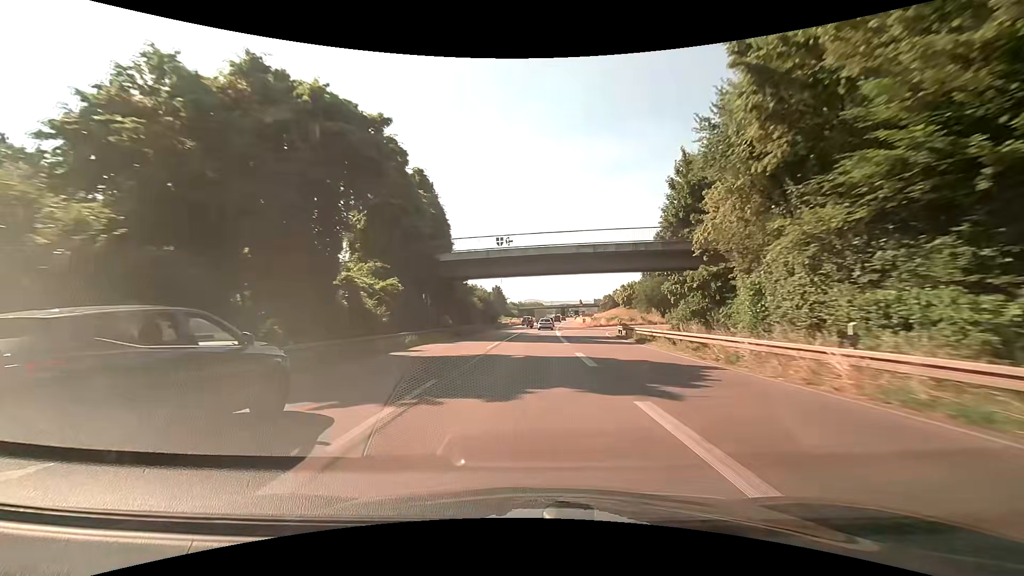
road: trunk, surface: asphalt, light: Day
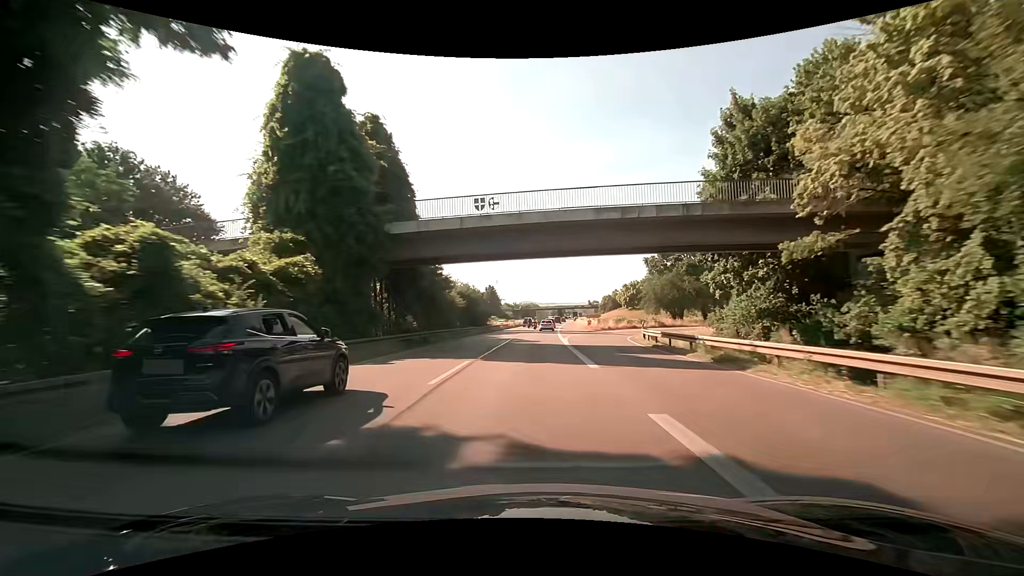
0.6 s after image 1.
(+0.1, +13.0) m; +1°
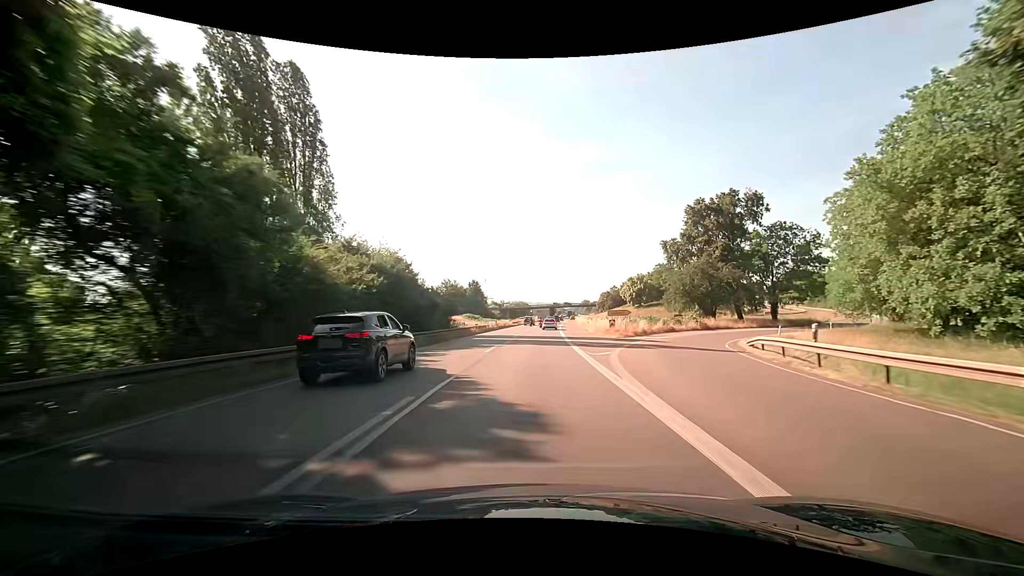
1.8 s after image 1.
(+0.2, +26.2) m; +1°
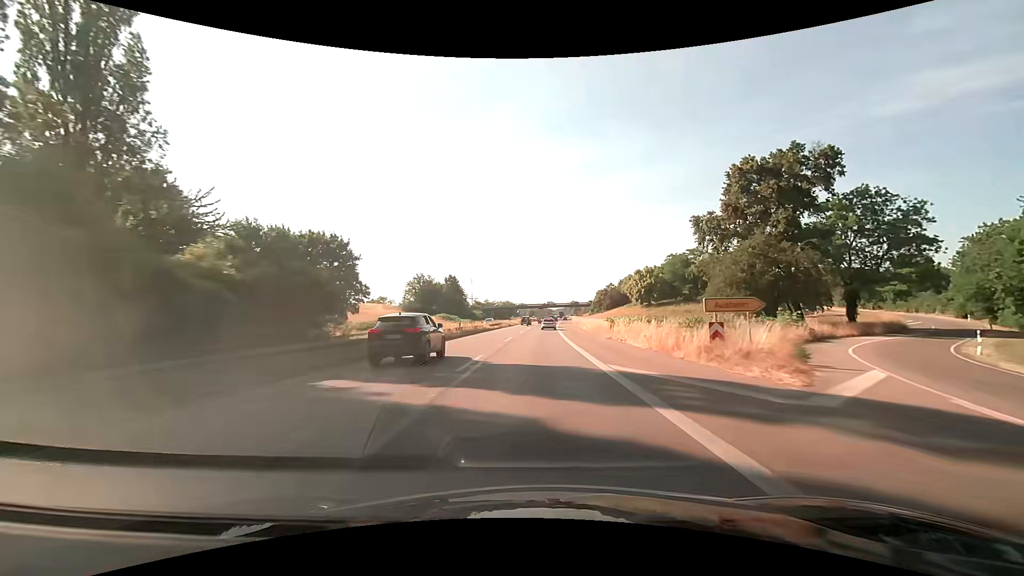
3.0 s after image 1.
(+0.3, +26.2) m; +2°
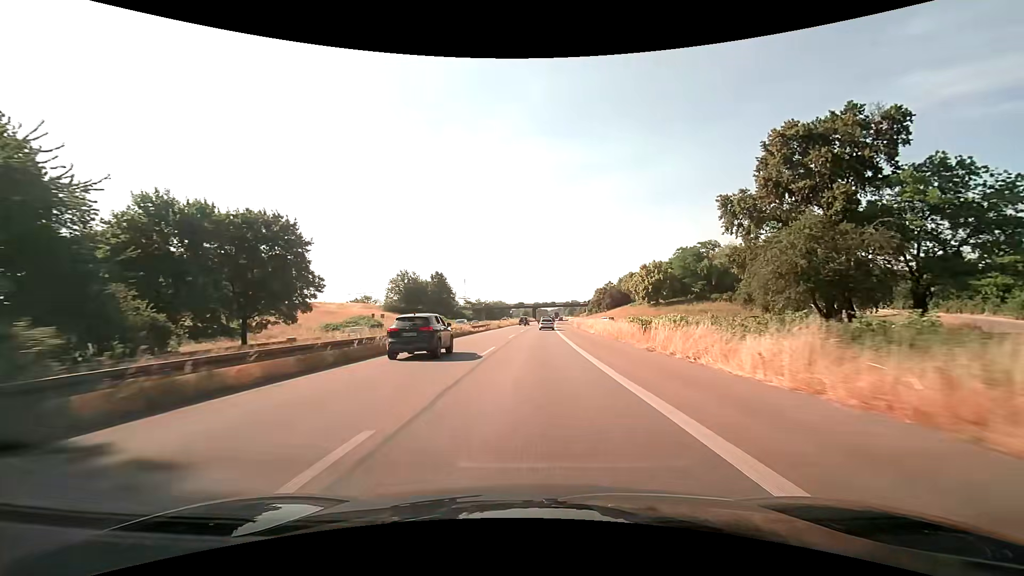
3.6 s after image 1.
(+0.1, +13.1) m; +1°
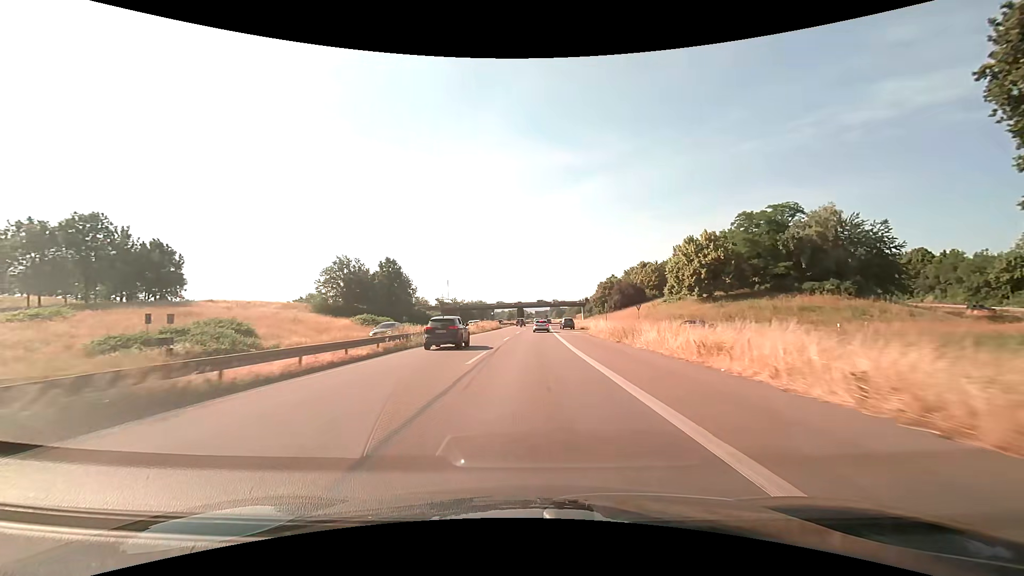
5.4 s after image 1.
(+0.5, +39.3) m; +2°
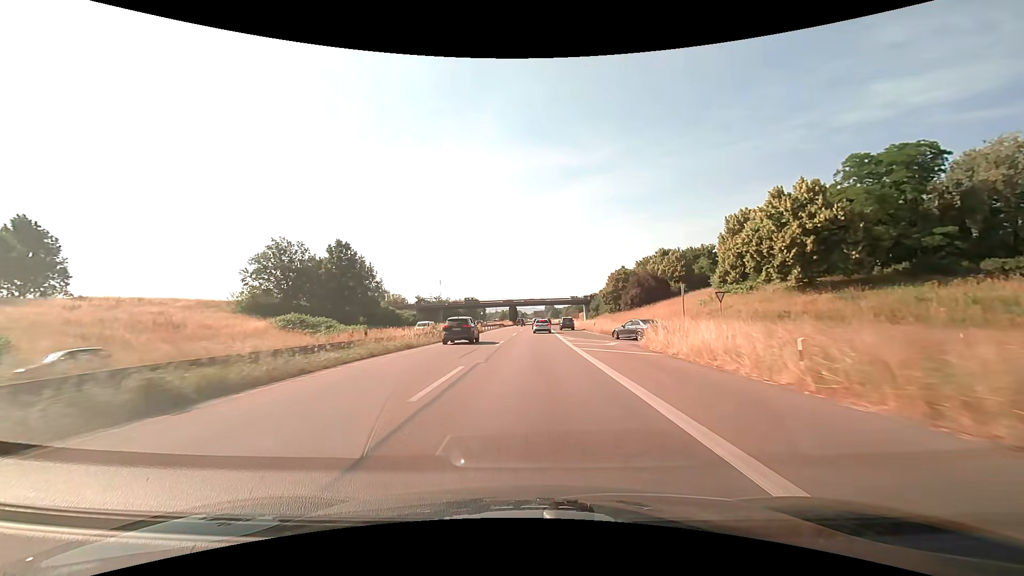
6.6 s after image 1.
(+0.1, +25.8) m; 0°
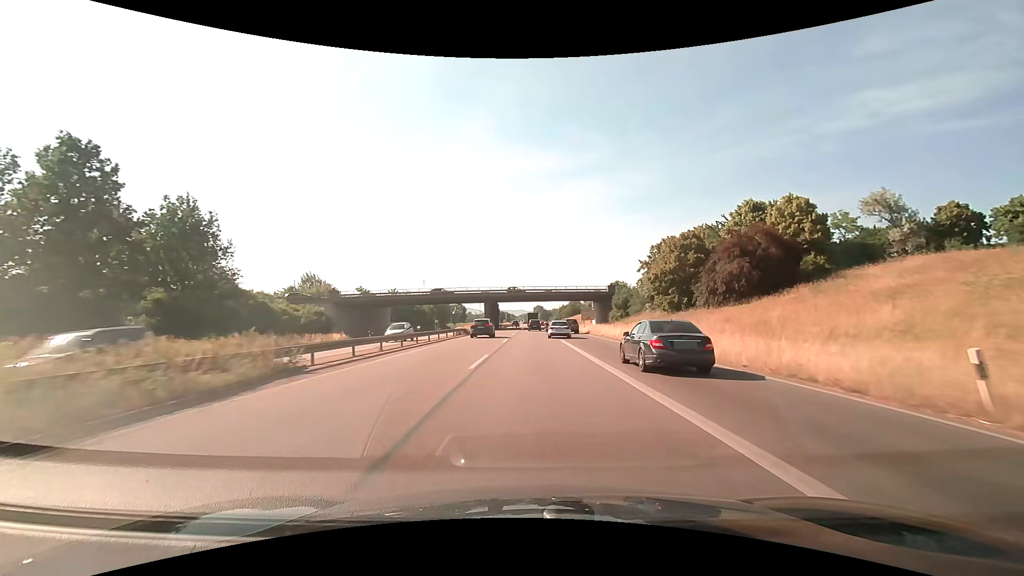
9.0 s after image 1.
(+0.3, +49.2) m; +1°
(0, +10) (0, +20) (0, +30) (0, +40) (0, +50) (0, +60) (0, +70) (0, +80) (0, +90) (0, +100) m
